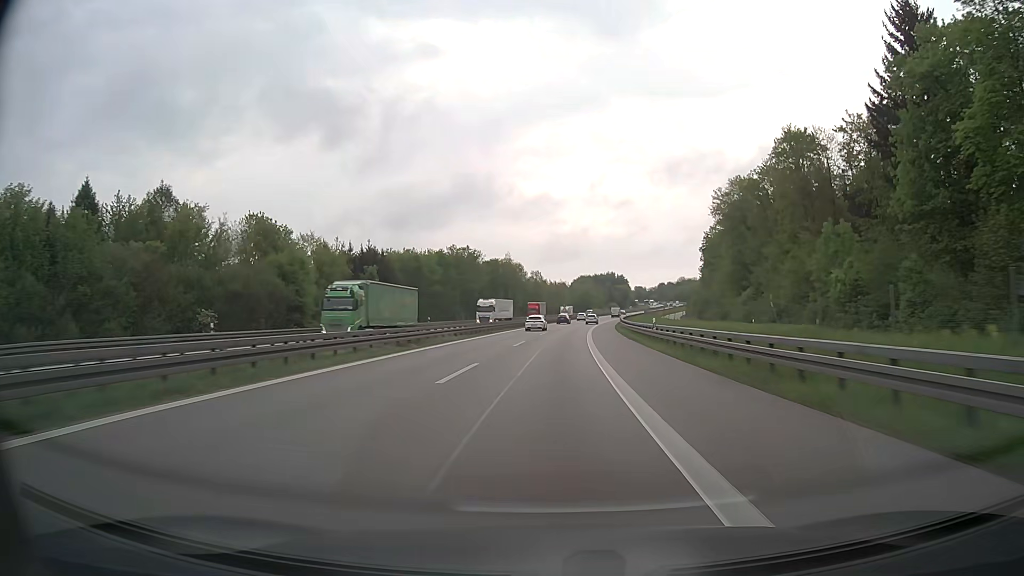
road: motorway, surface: asphalt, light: Day
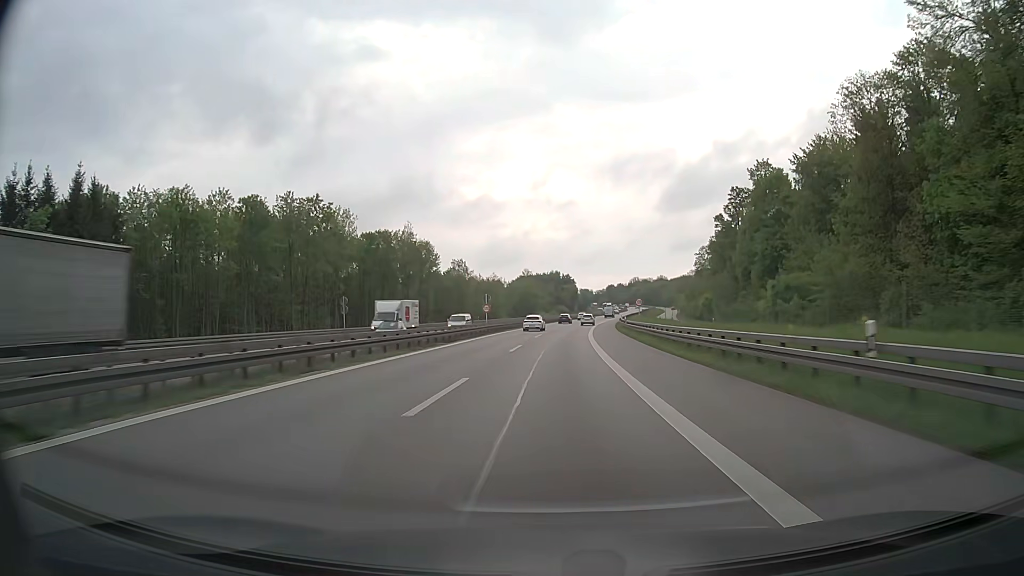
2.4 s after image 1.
(+3.5, +76.5) m; +5°
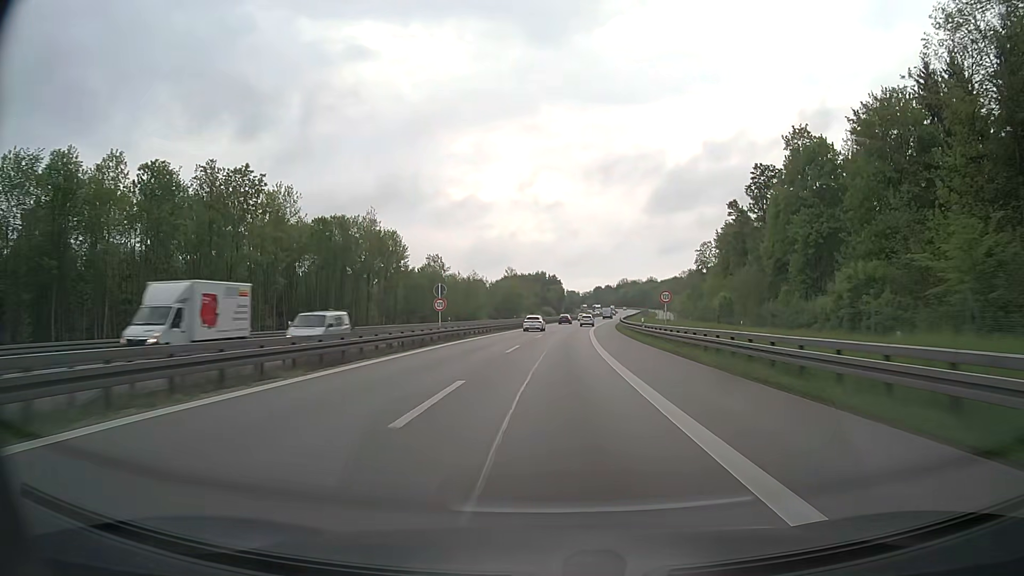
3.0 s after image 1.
(+0.2, +19.2) m; +1°
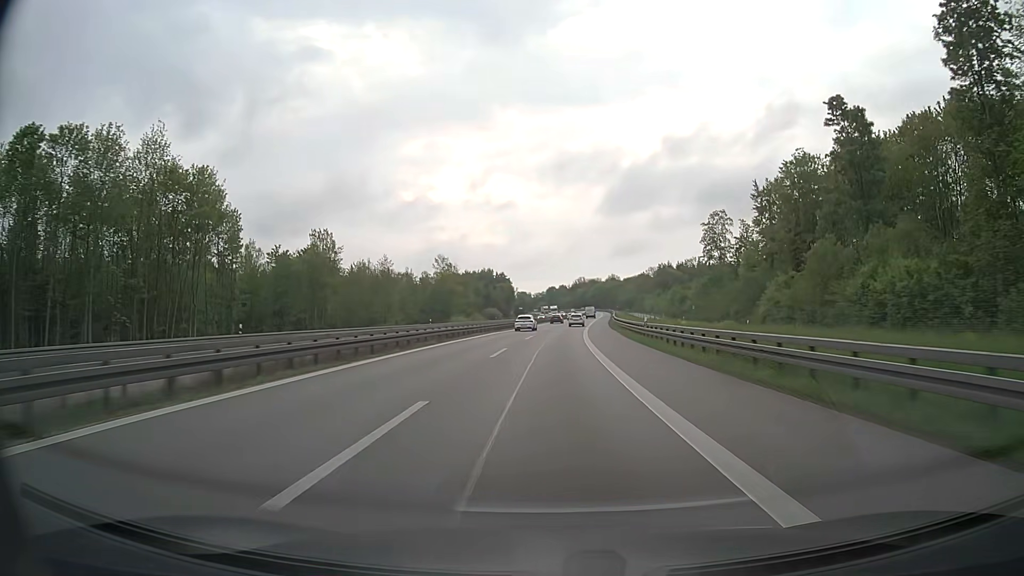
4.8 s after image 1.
(+2.1, +57.6) m; +4°
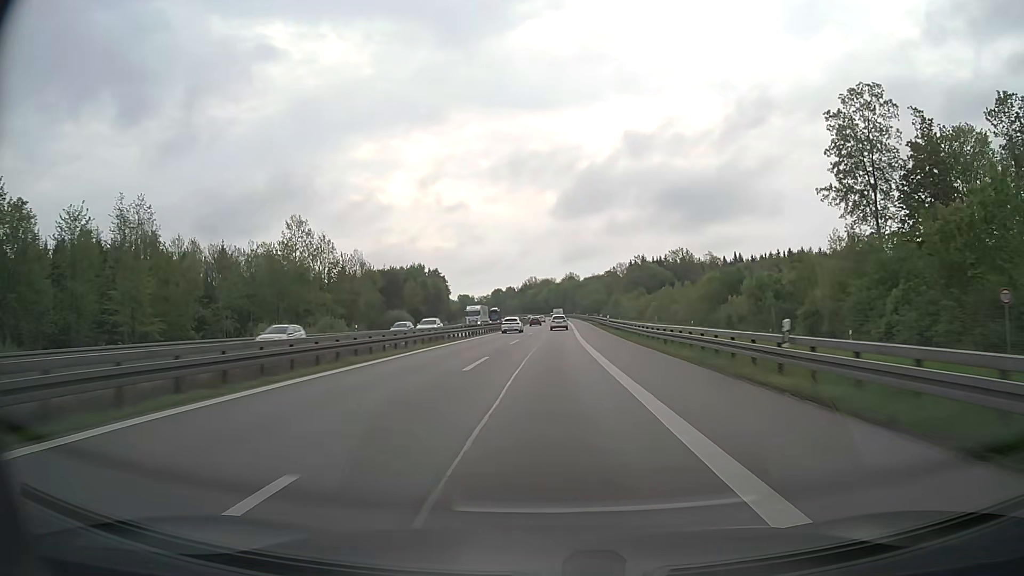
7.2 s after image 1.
(+3.3, +76.9) m; +4°
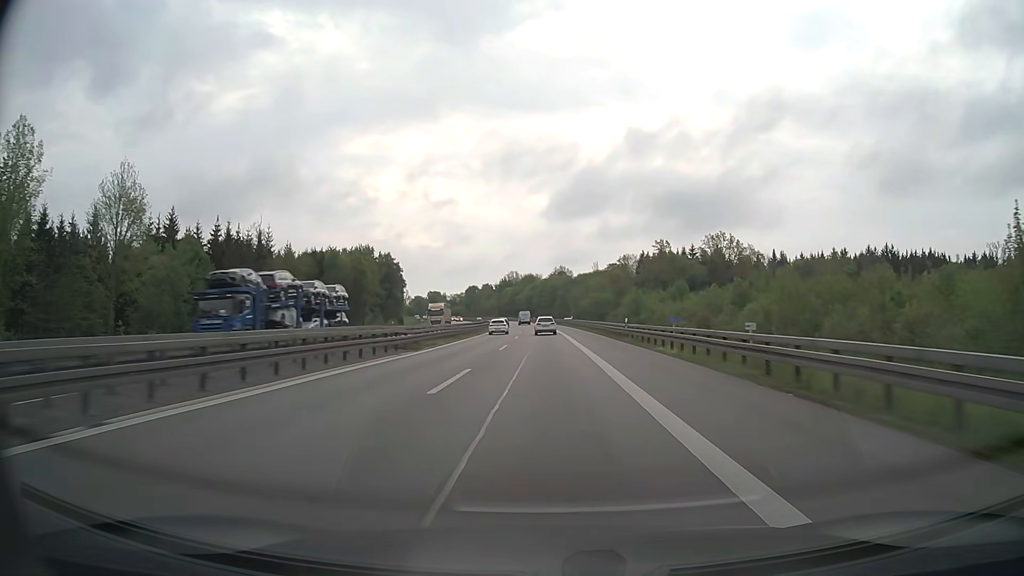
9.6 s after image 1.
(+1.5, +77.1) m; +1°
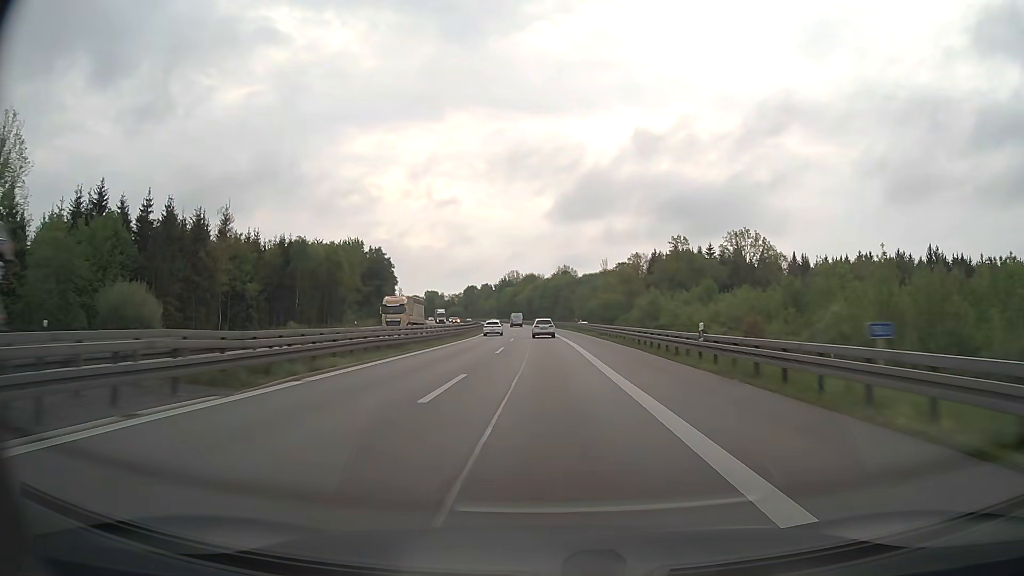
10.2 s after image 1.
(0.0, +19.3) m; 0°
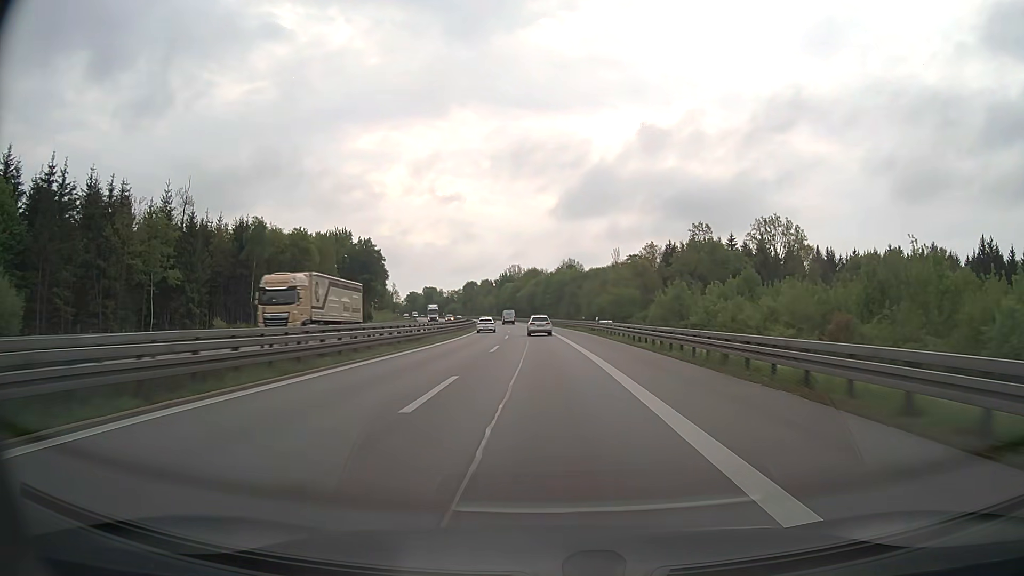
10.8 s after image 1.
(0.0, +19.4) m; 0°
(0, +10) (0, +20) (0, +30) (-1, +40) (-1, +50) (-1, +60) (-2, +70) (-3, +80) (-3, +90) (-4, +100) m
